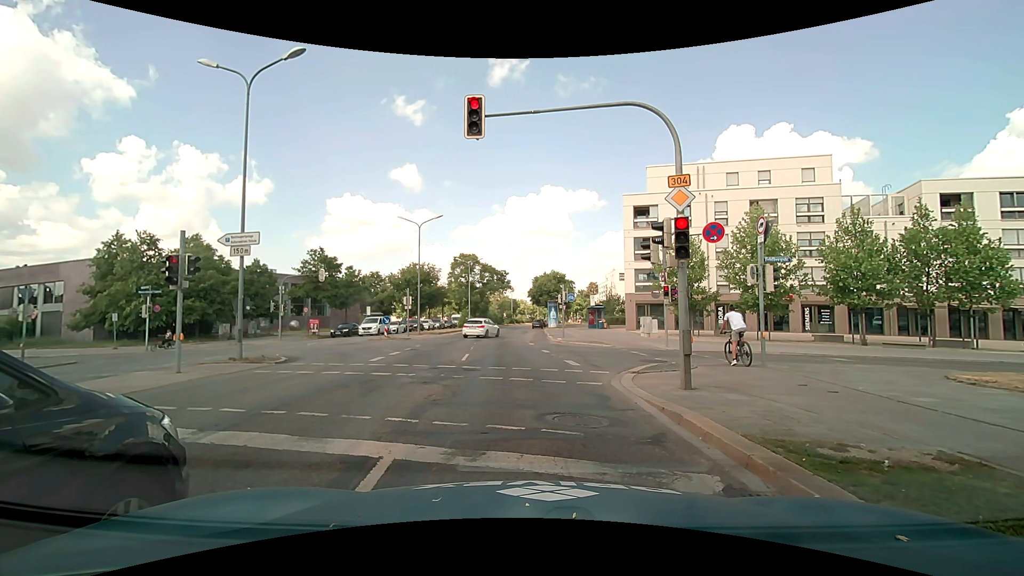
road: primary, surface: asphalt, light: Day
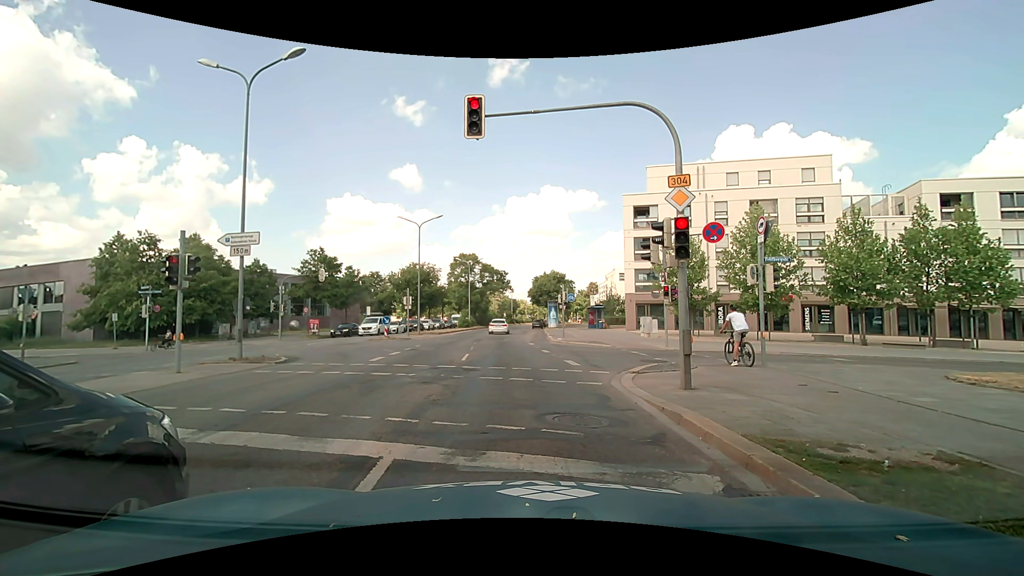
(0.0, 0.0) m; 0°
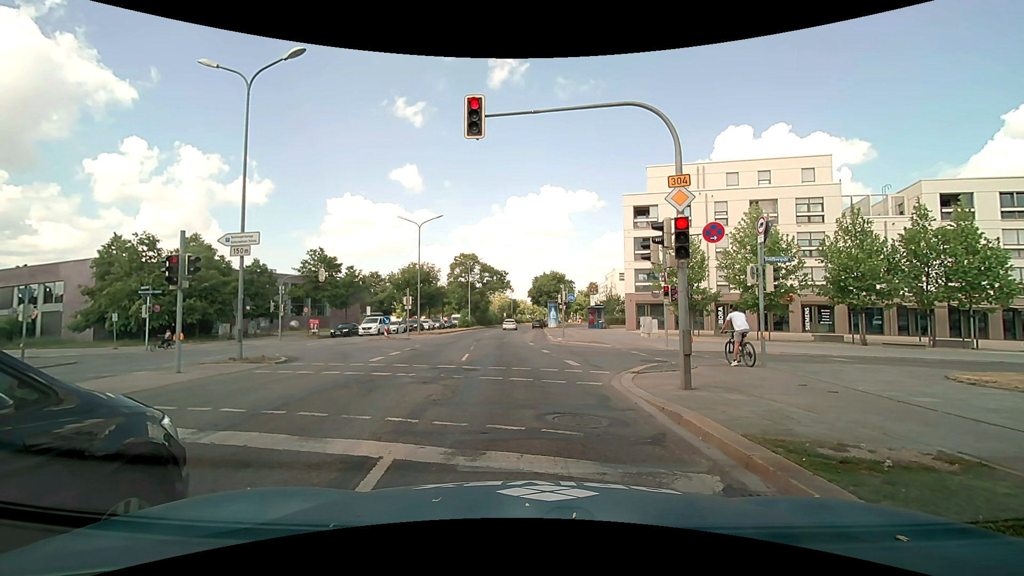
(0.0, 0.0) m; 0°
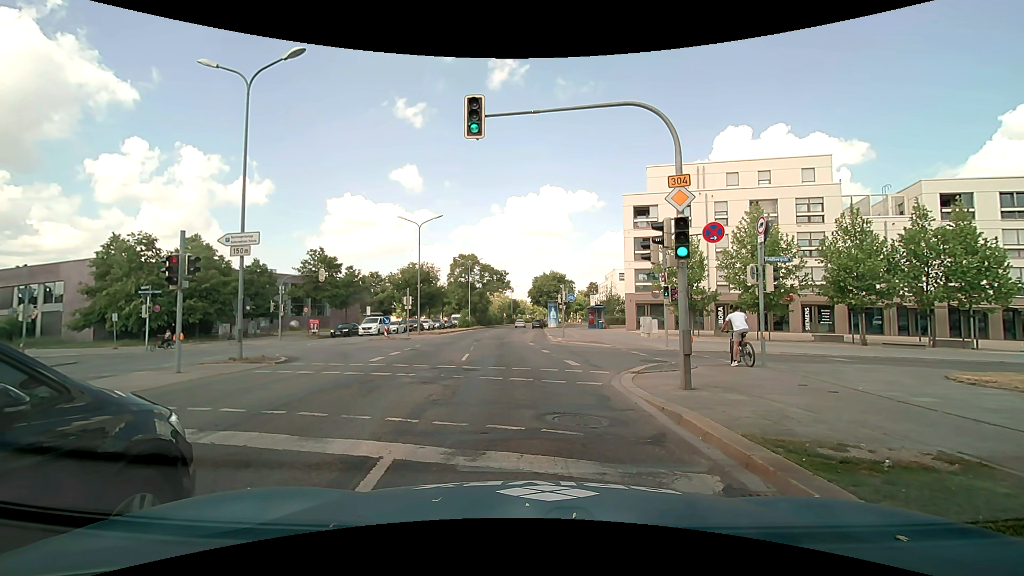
(0.0, 0.0) m; 0°
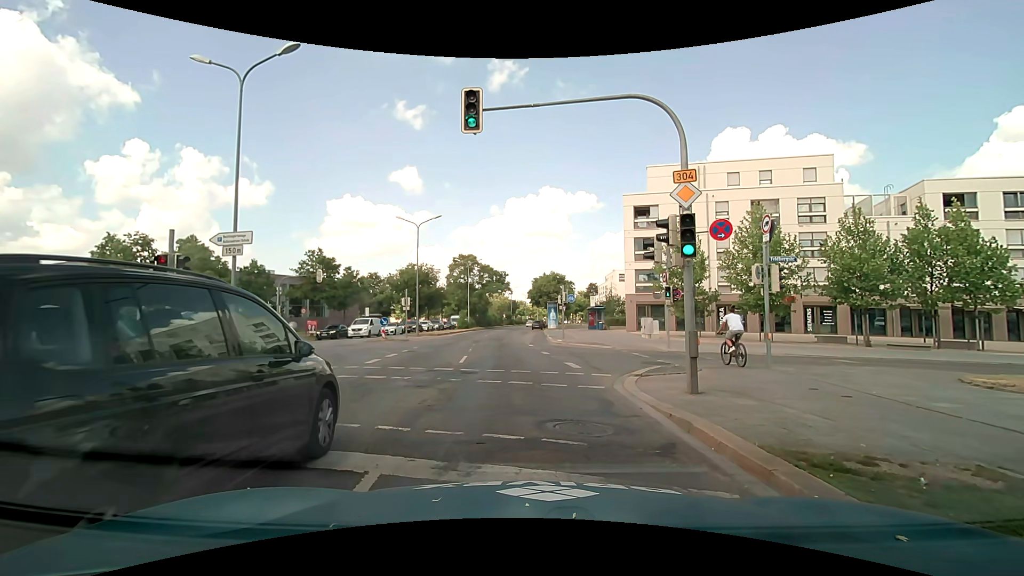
(0.0, +0.4) m; 0°
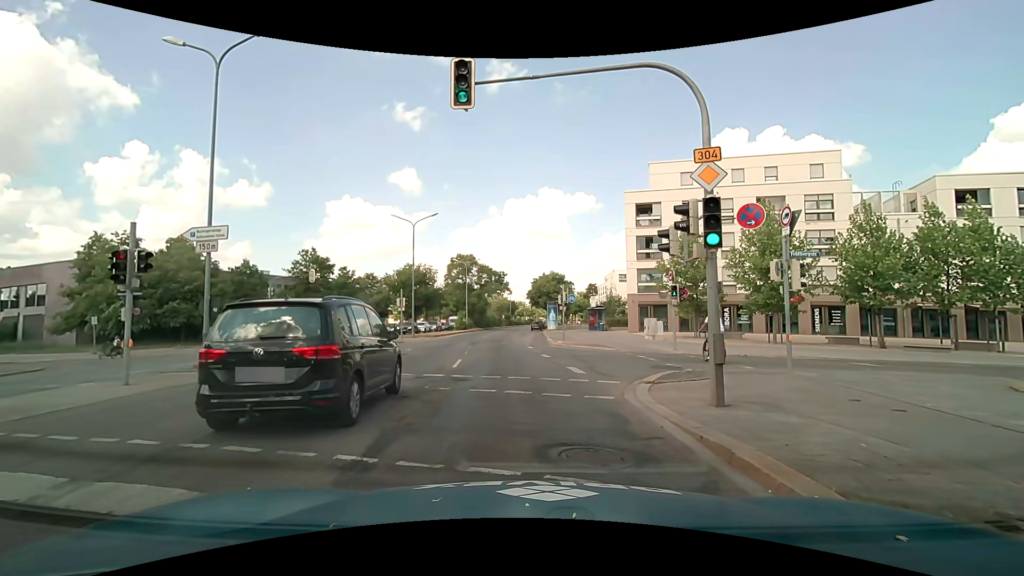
(0.0, +1.3) m; 0°
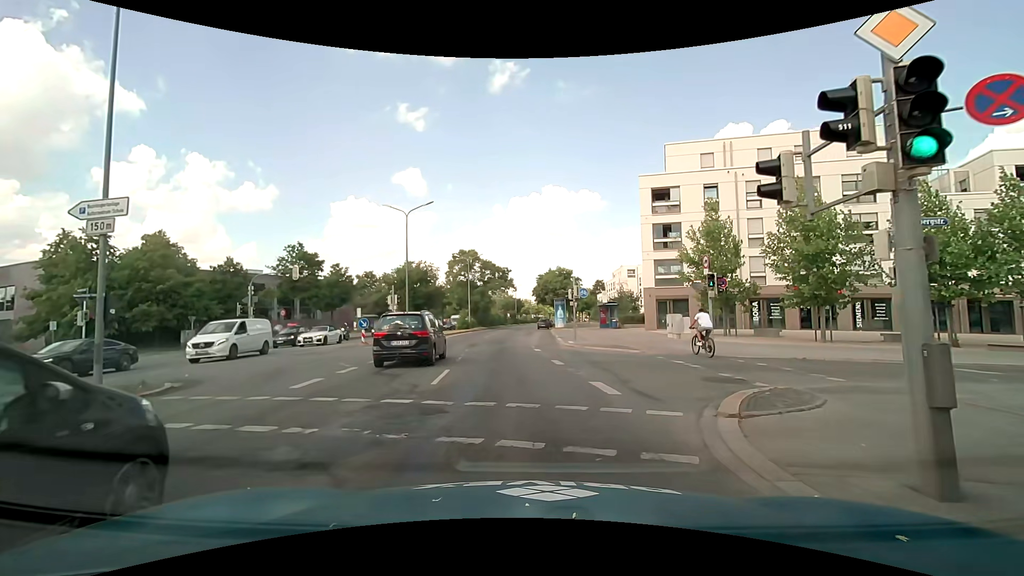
(-0.2, +4.2) m; -3°
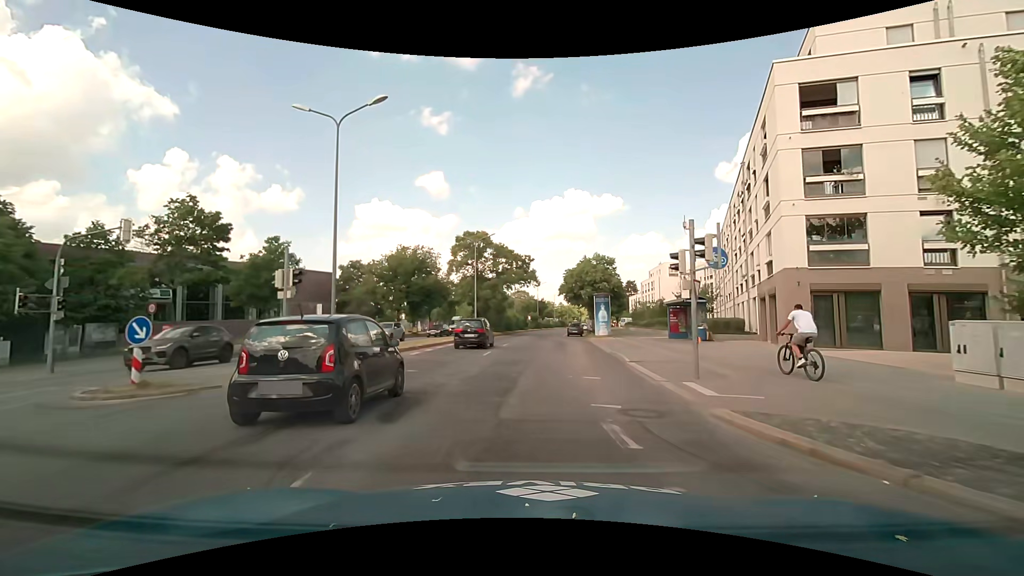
(-0.7, +19.0) m; -3°
(0, +10) (0, +20) (+1, +30) (+1, +40) (+2, +50) (+3, +60) (+4, +70) (+5, +80) (+6, +90) (+7, +100) m
